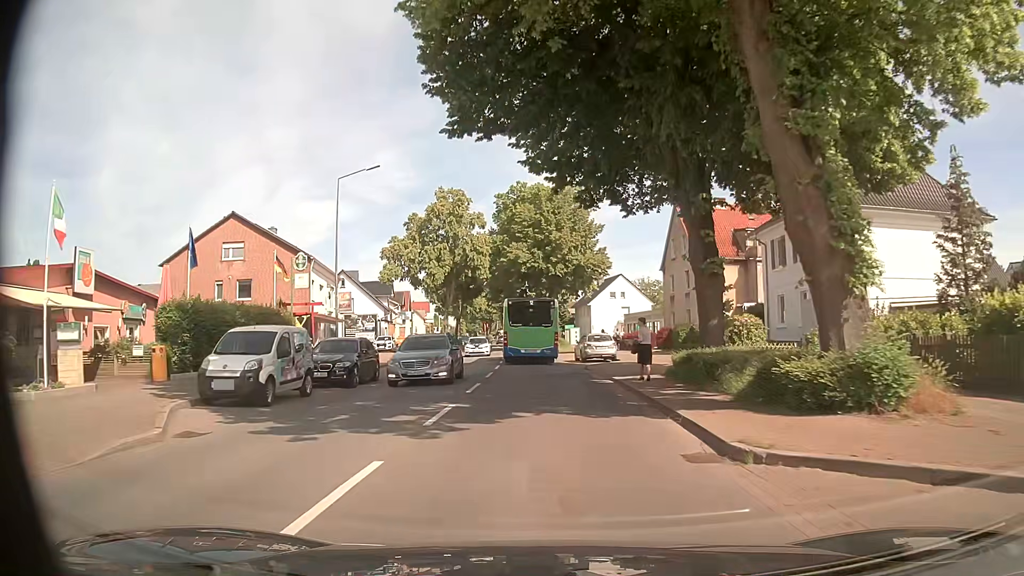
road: secondary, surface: asphalt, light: Day
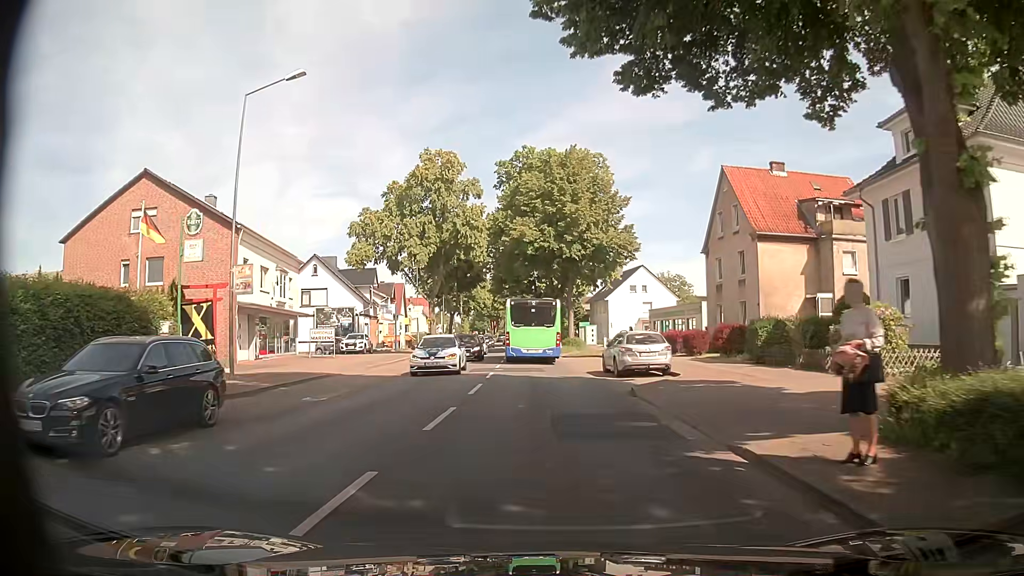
(-0.1, +12.5) m; -2°
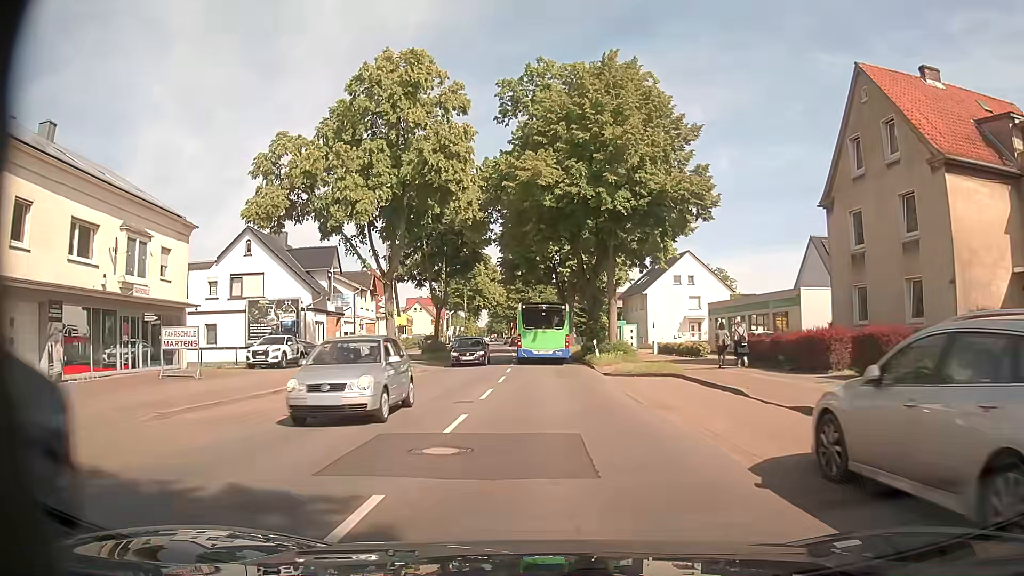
(0.0, +18.7) m; 0°
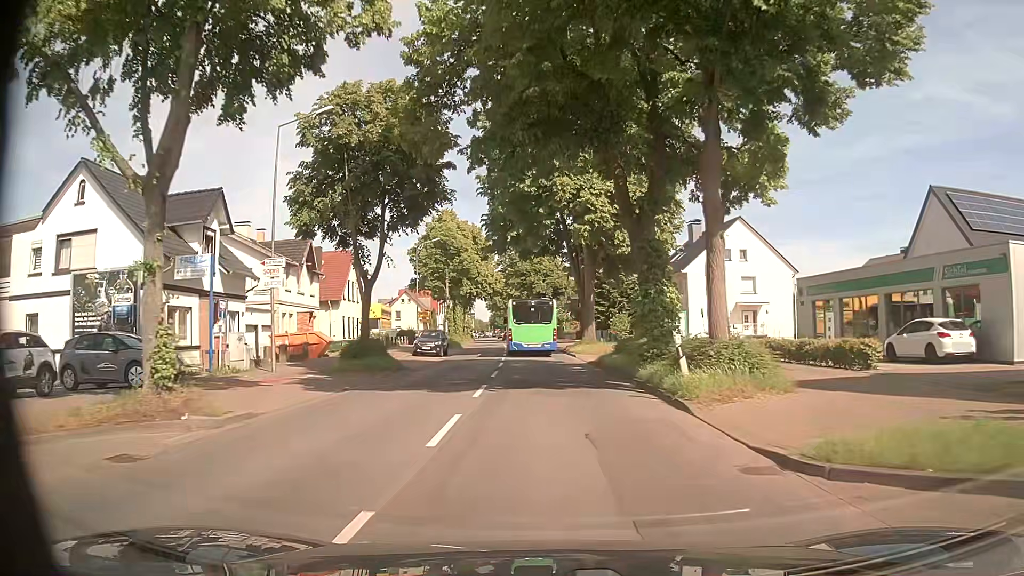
(-0.3, +19.2) m; -1°
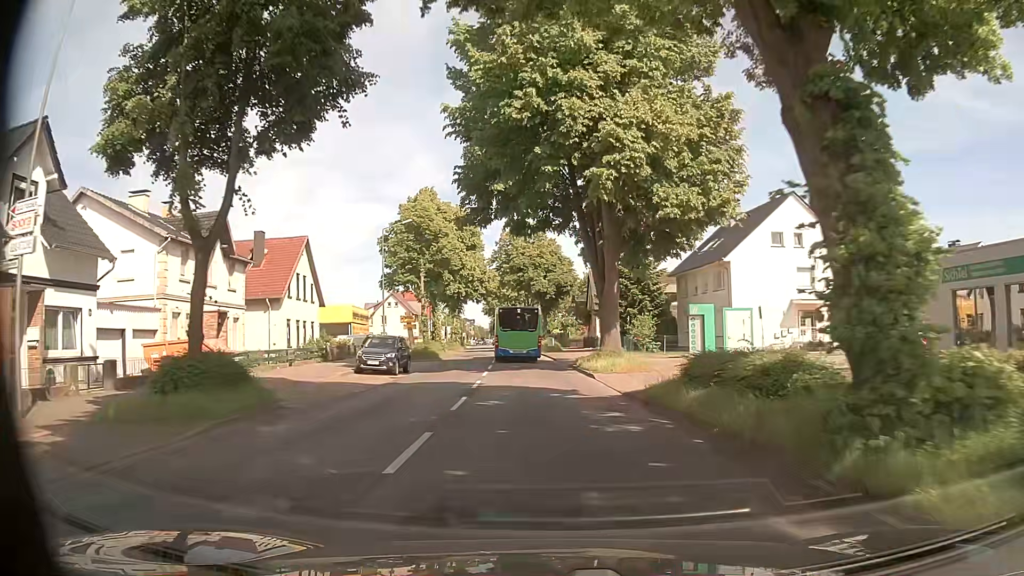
(0.0, +13.3) m; 0°
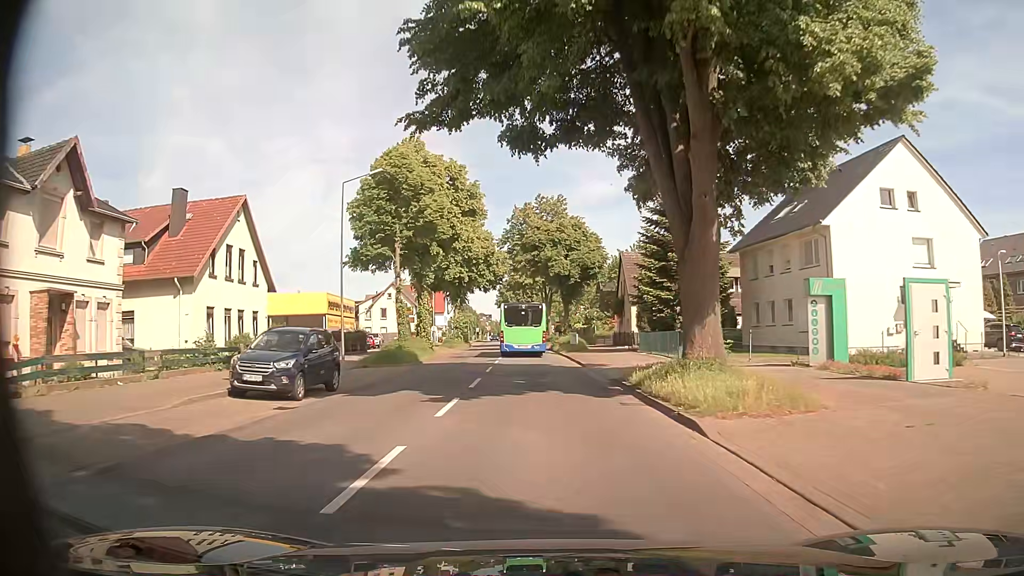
(-0.1, +13.8) m; -2°
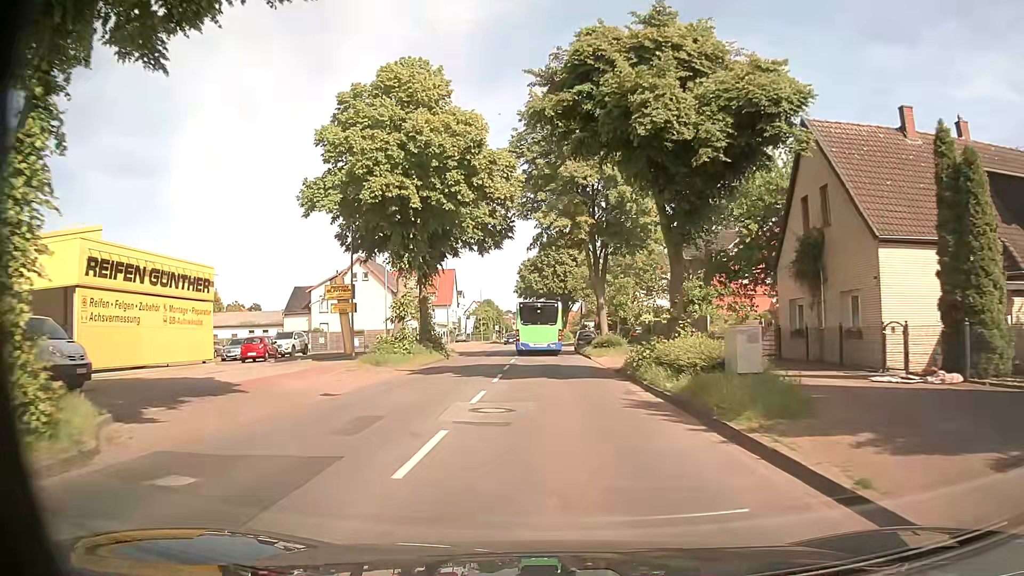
(-0.8, +36.0) m; -3°
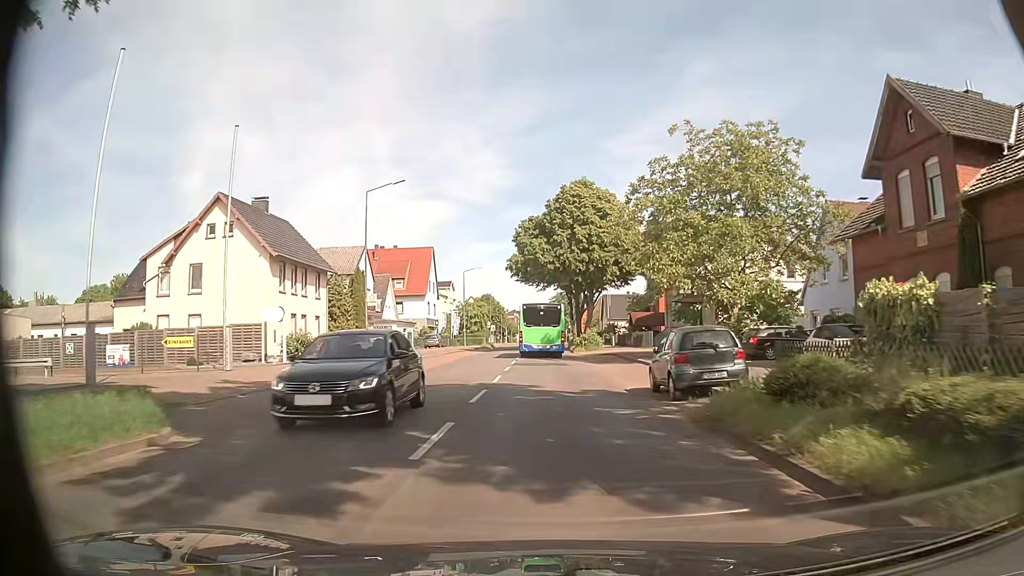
(+0.2, +35.1) m; 0°
(0, +10) (0, +20) (0, +30) (0, +40) (-1, +50) (0, +60) (0, +70) (0, +80) (0, +90) (+1, +100) m
